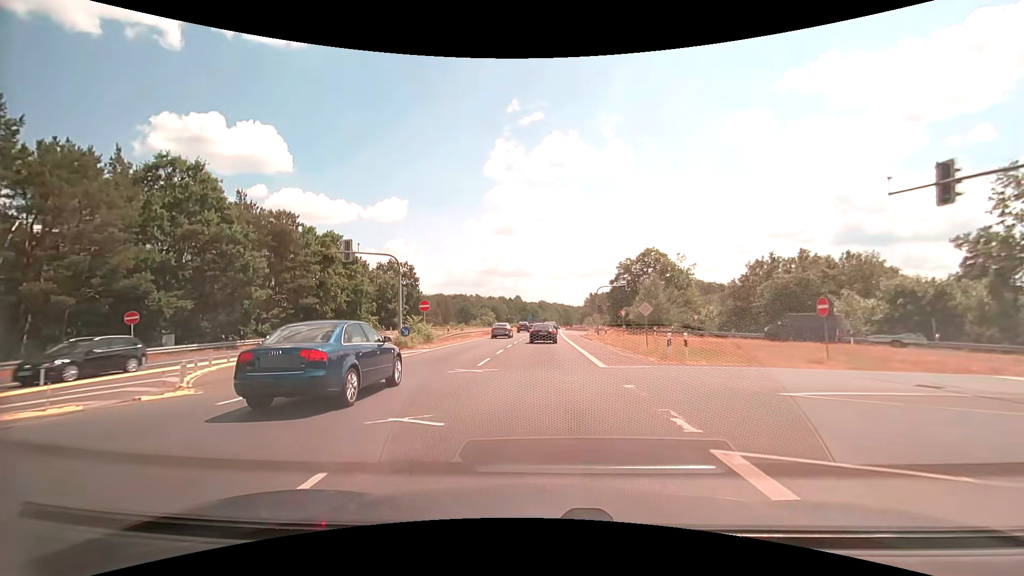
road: secondary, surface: asphalt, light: Day
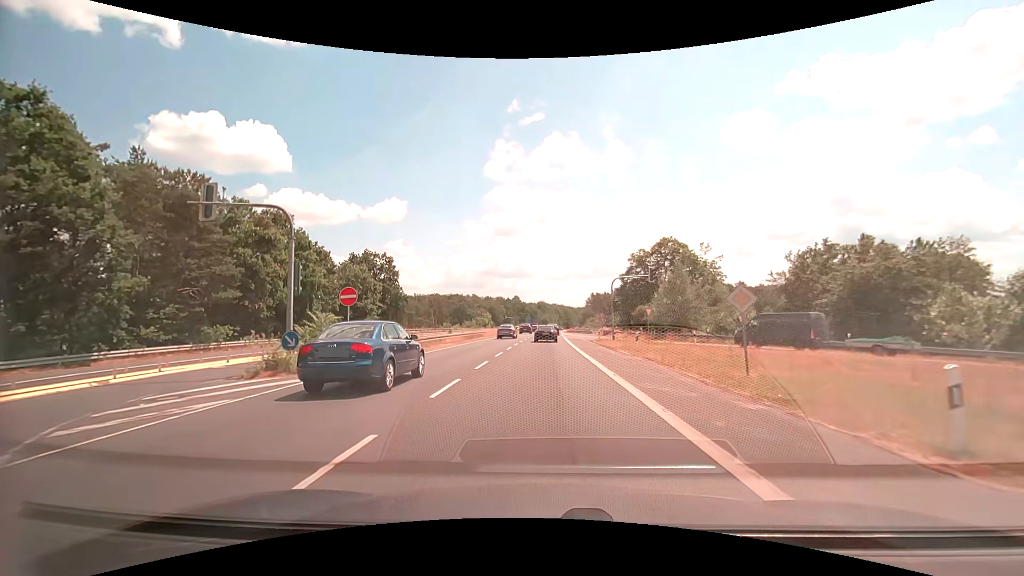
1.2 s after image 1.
(+0.1, +13.0) m; 0°
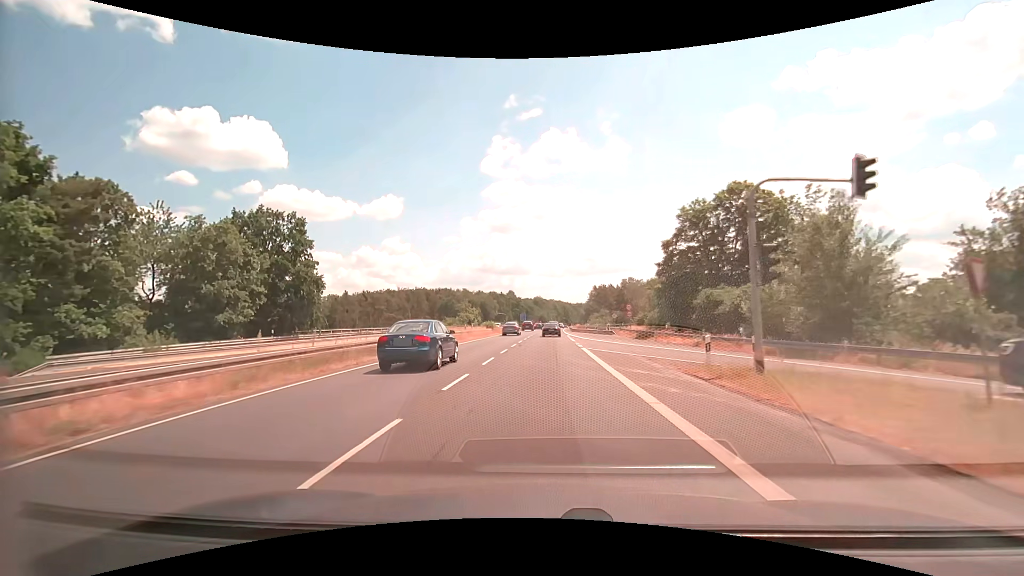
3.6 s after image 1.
(+0.3, +29.8) m; +1°
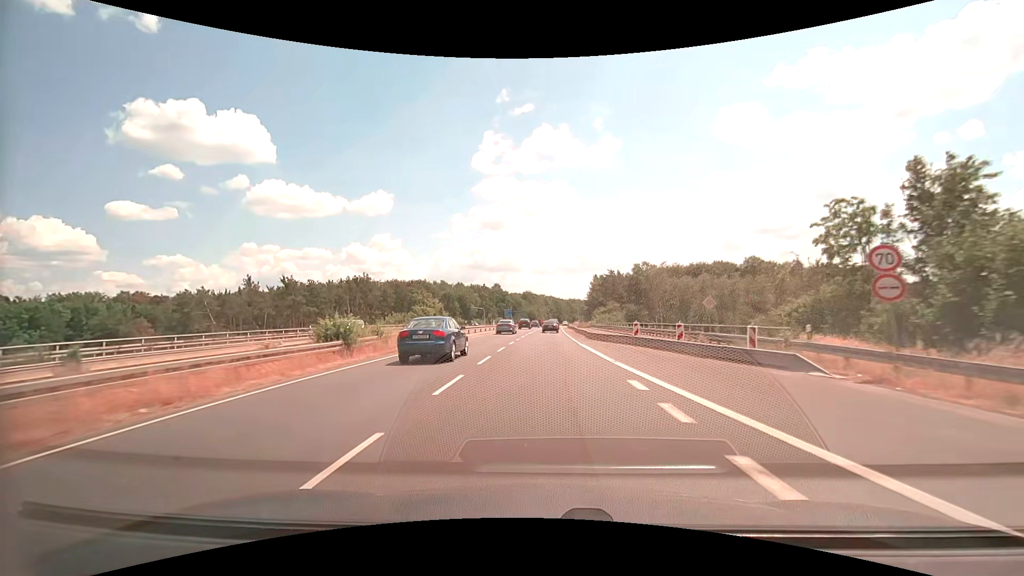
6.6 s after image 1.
(+0.4, +43.5) m; +1°
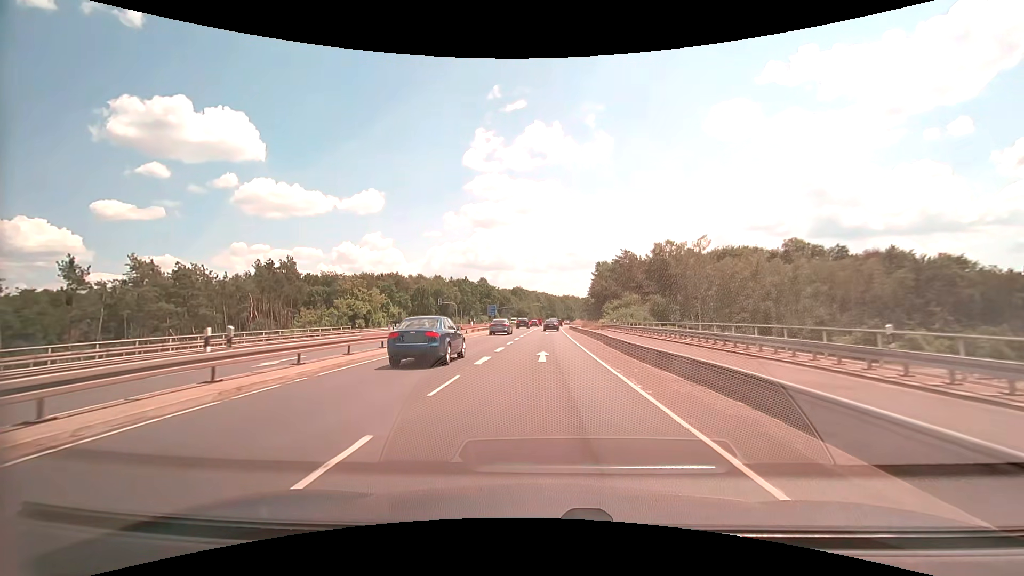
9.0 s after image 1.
(+0.4, +36.3) m; +1°
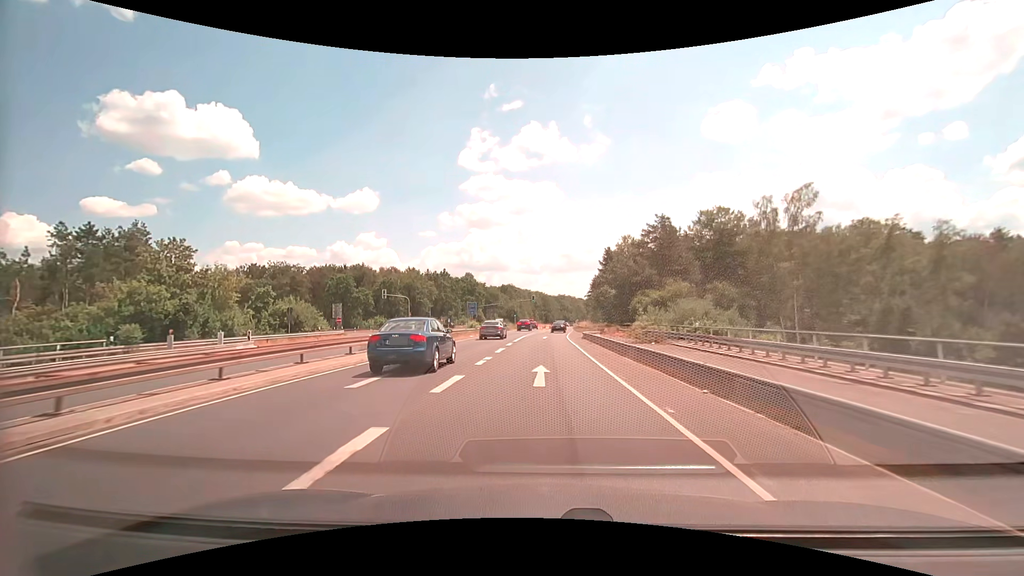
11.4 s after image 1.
(+0.2, +35.6) m; +1°
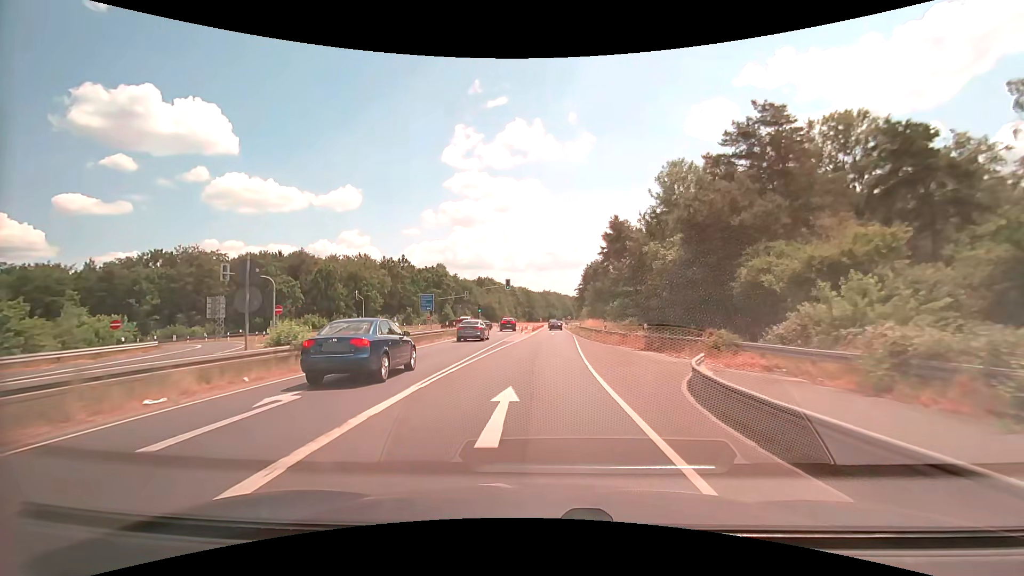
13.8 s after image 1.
(+0.5, +34.9) m; +2°
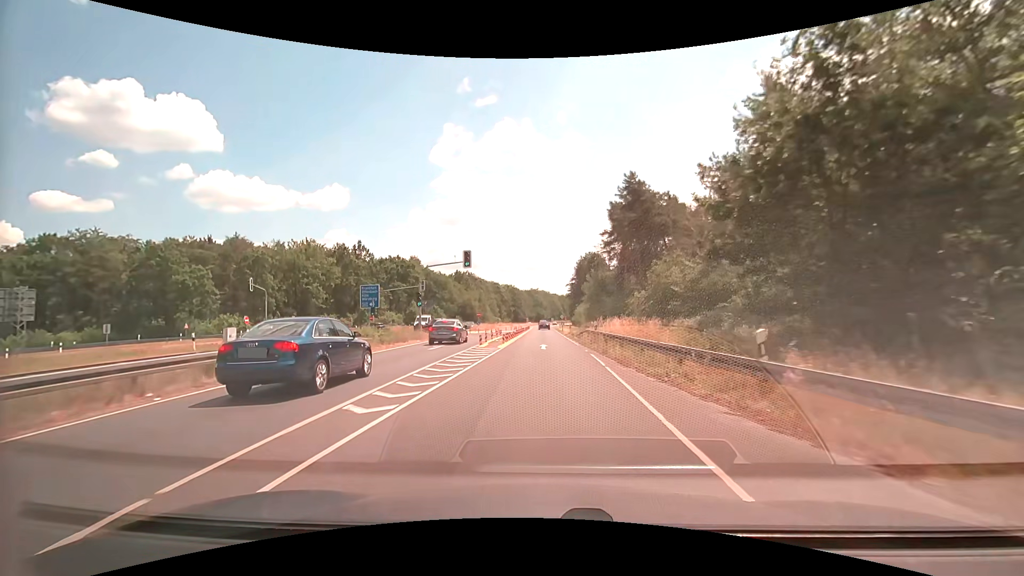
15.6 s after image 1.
(+0.4, +25.9) m; +2°
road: motorway_link
